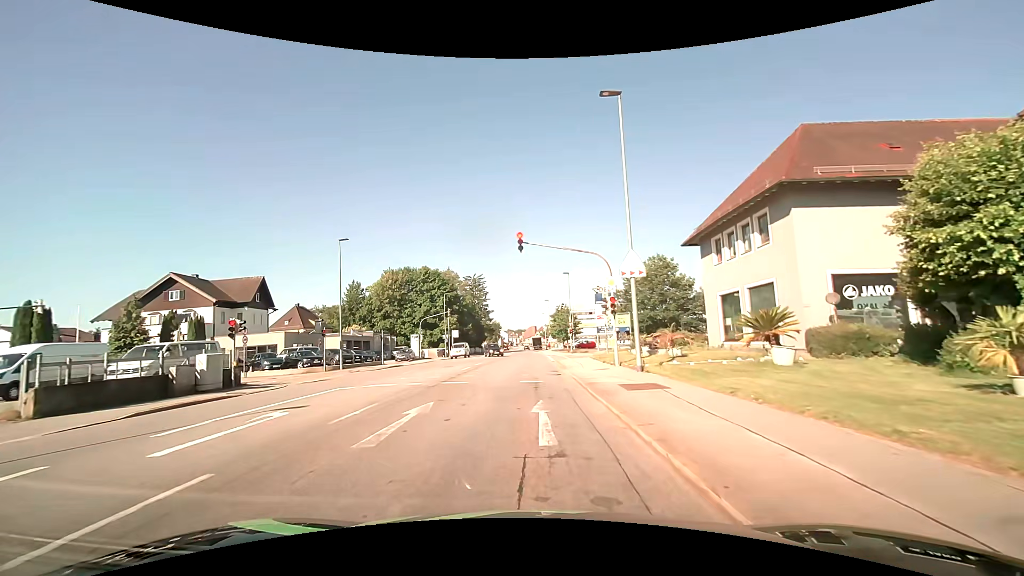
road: tertiary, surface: asphalt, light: Day
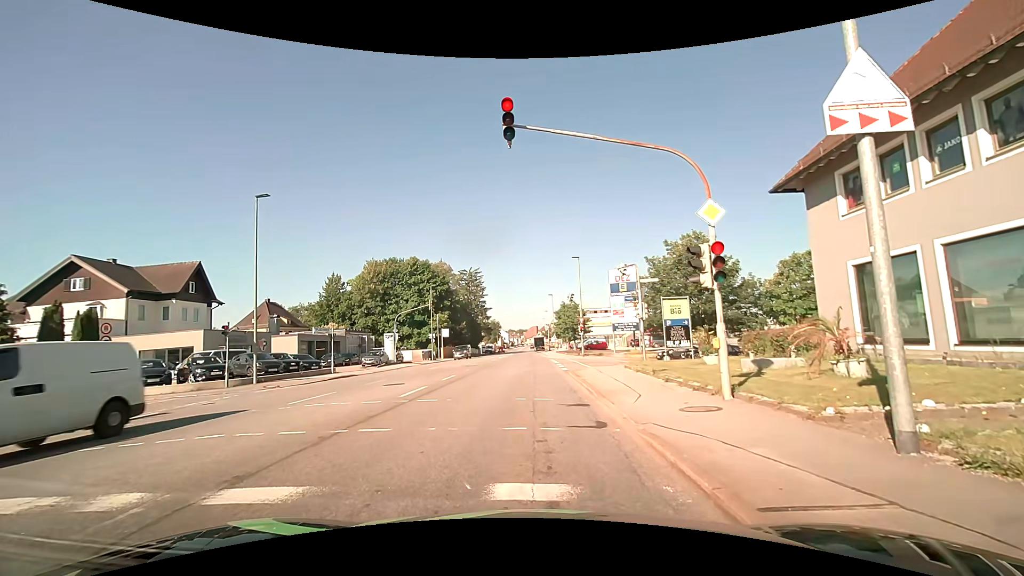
(+0.1, +11.4) m; 0°
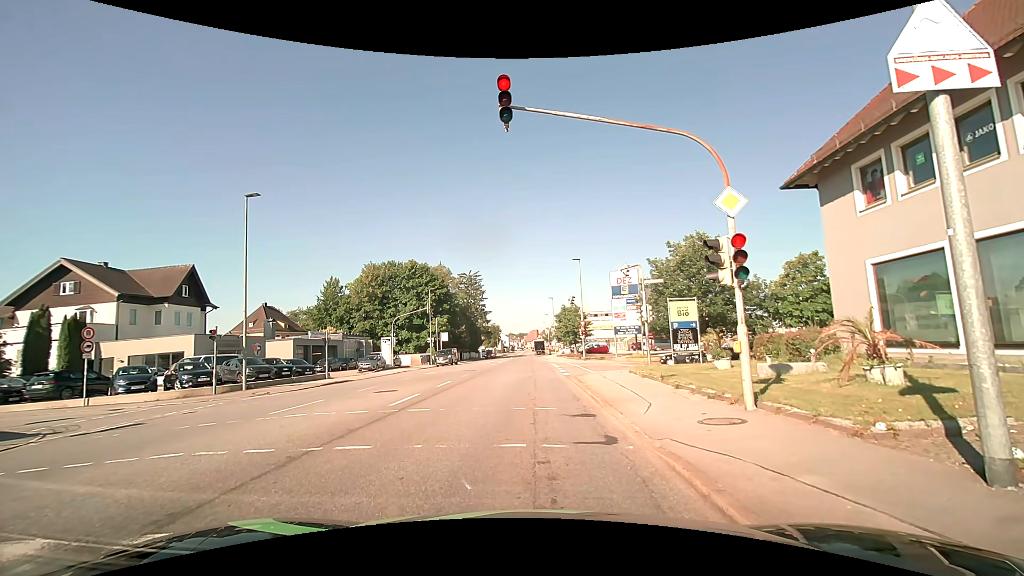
(0.0, +1.0) m; 0°
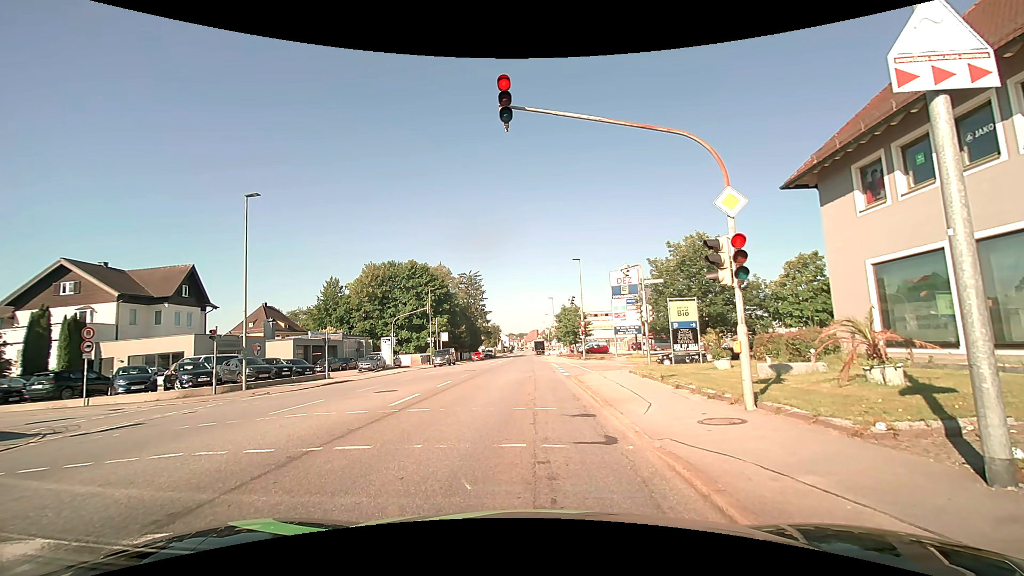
(0.0, 0.0) m; 0°
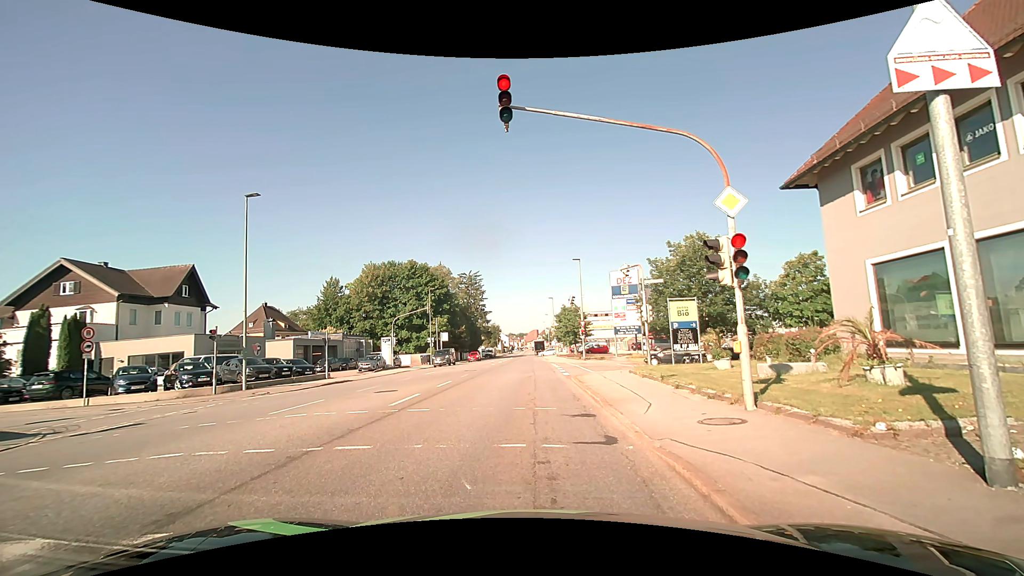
(0.0, 0.0) m; 0°
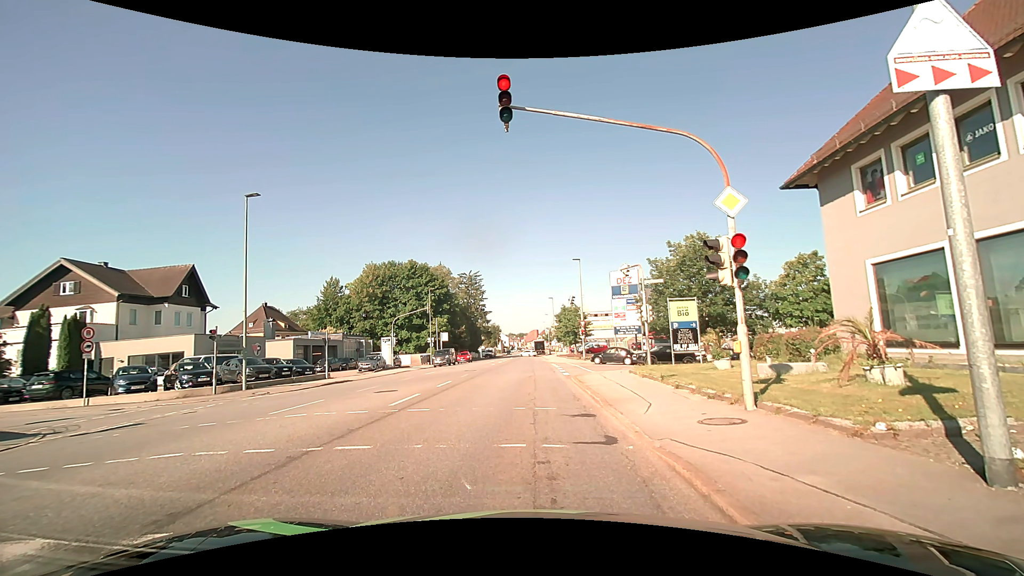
(0.0, 0.0) m; 0°
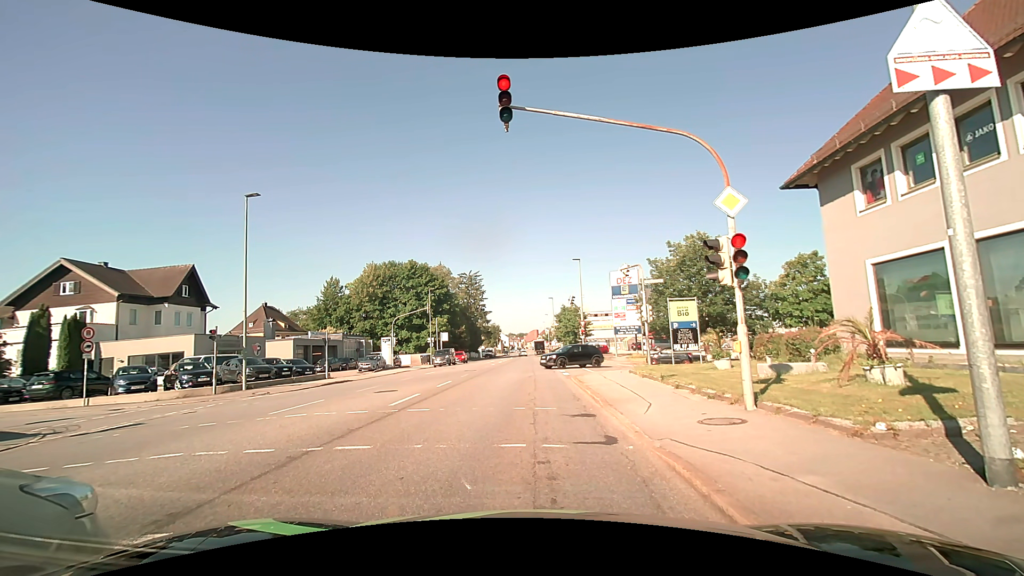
(0.0, 0.0) m; 0°
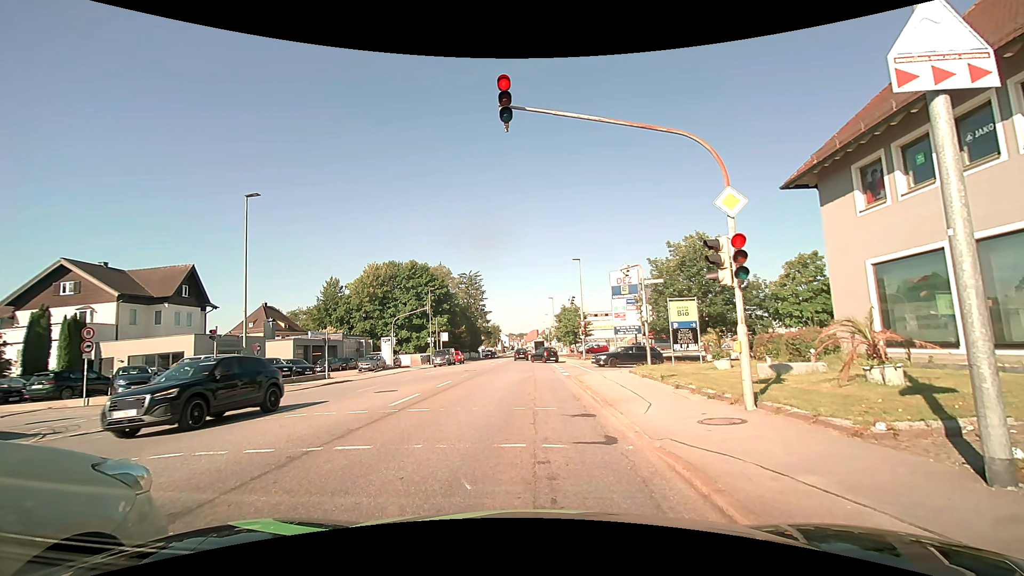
(0.0, 0.0) m; 0°
(0, +10) (0, +20) (0, +30) (0, +40) (0, +50) (+1, +60) (+1, +70) (+1, +80) (+1, +90) (+1, +100) m
